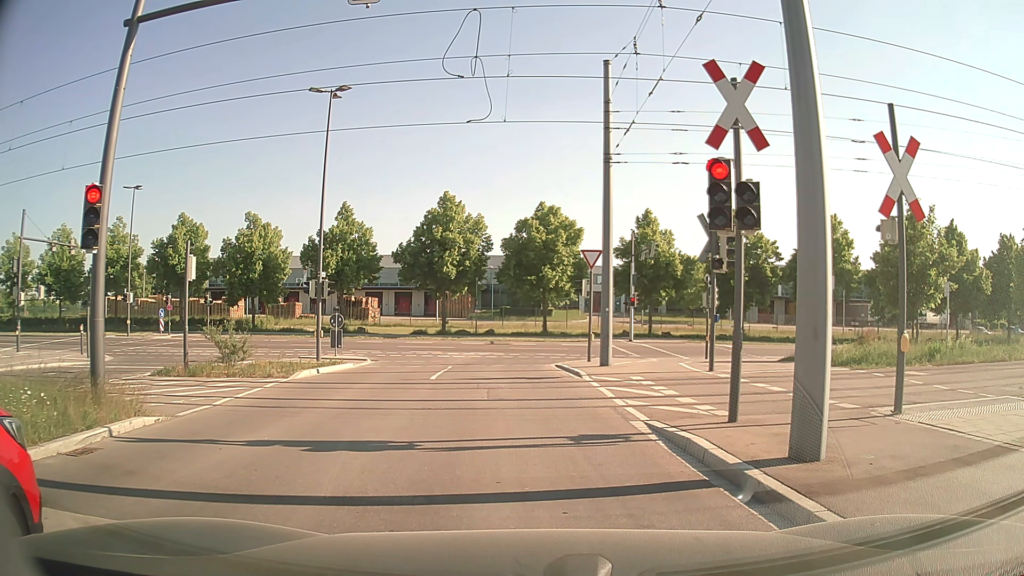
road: tertiary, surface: asphalt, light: Day
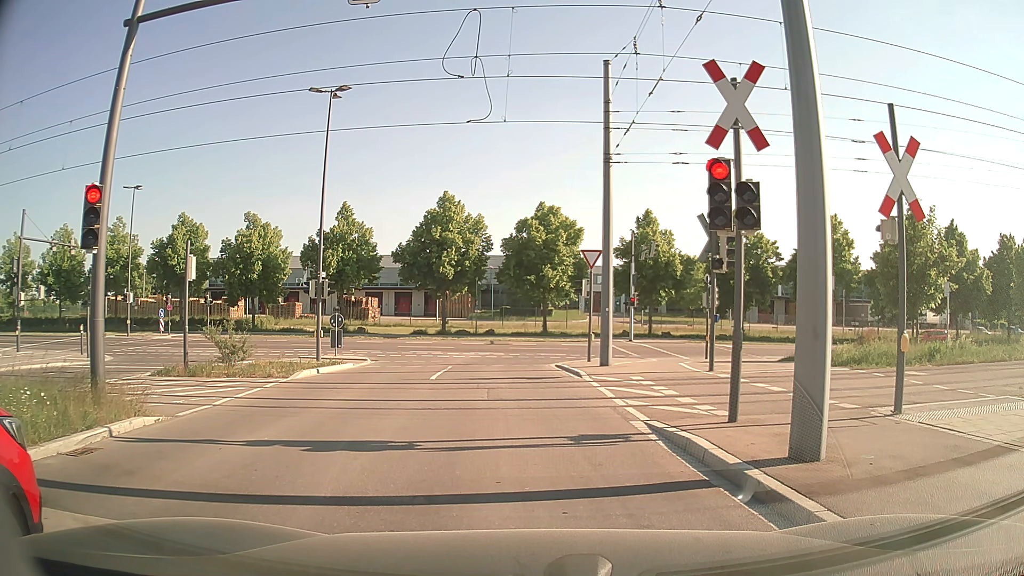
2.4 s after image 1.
(0.0, 0.0) m; 0°
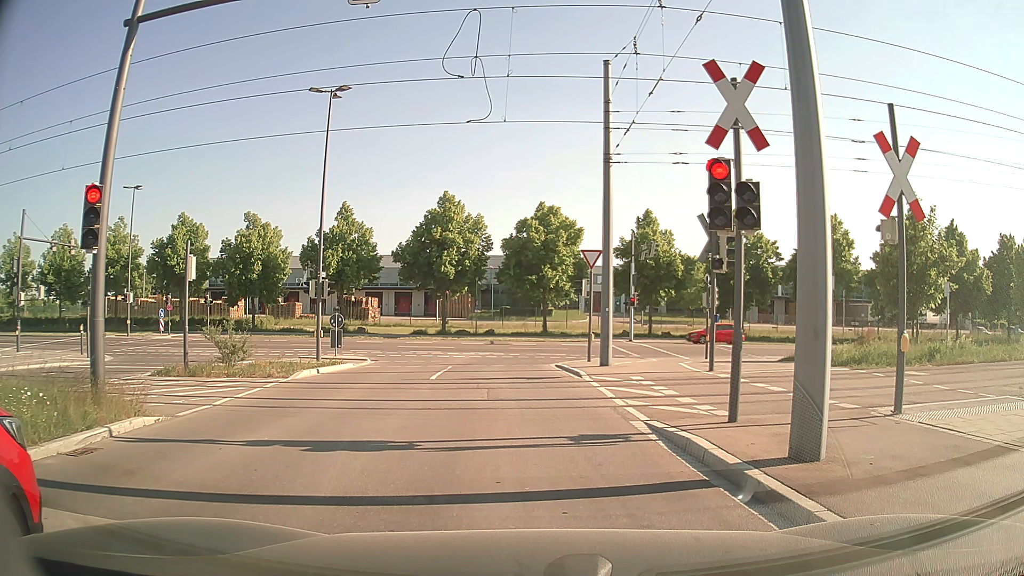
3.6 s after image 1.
(0.0, 0.0) m; 0°
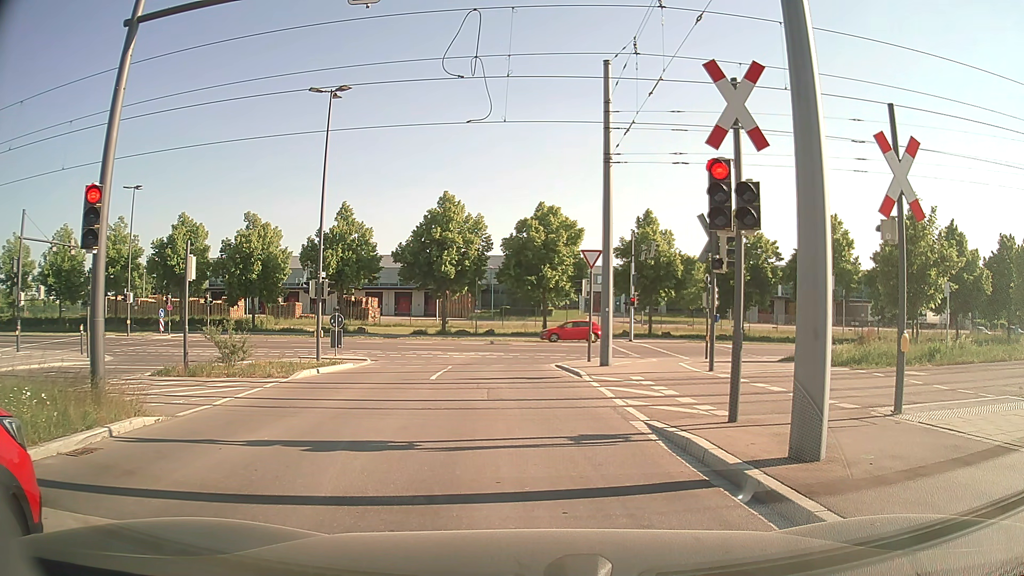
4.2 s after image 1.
(0.0, 0.0) m; 0°
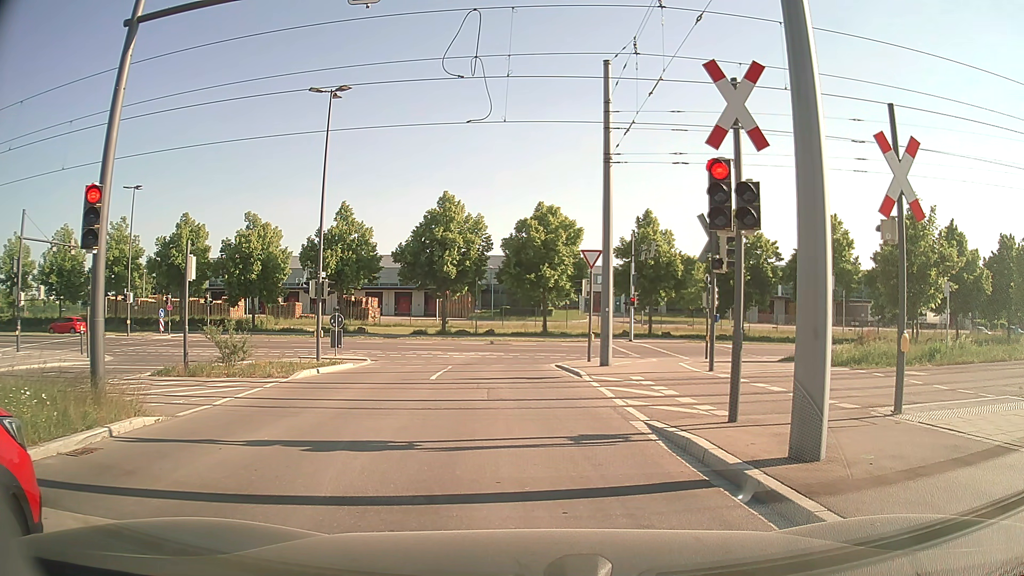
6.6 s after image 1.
(0.0, 0.0) m; 0°
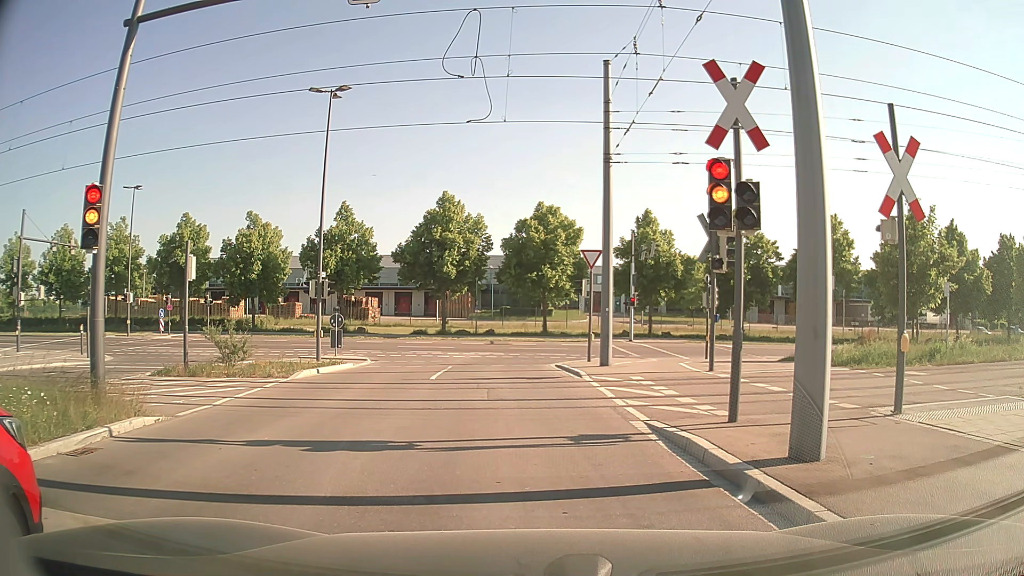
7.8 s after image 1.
(0.0, 0.0) m; 0°
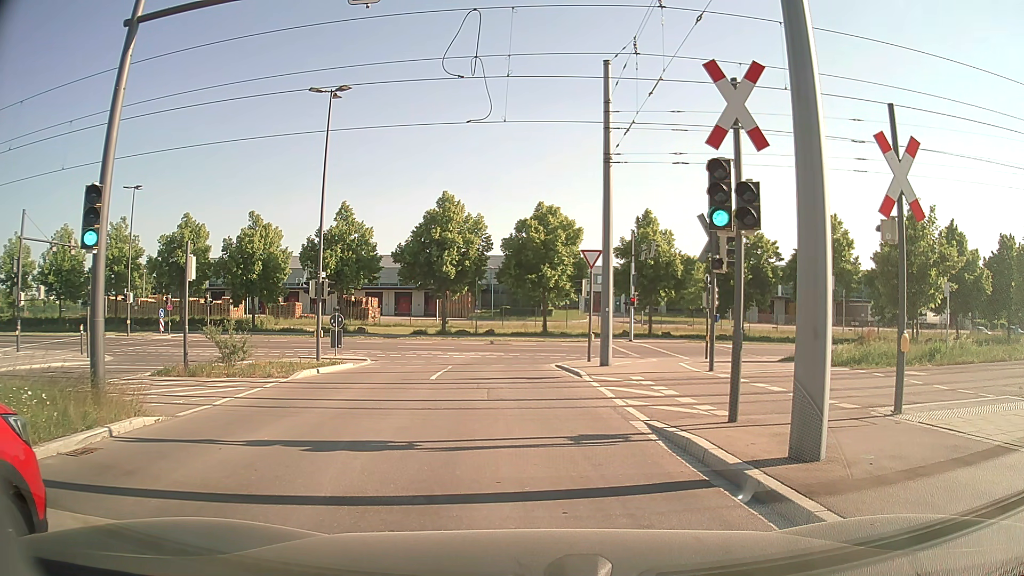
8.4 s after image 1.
(0.0, 0.0) m; 0°
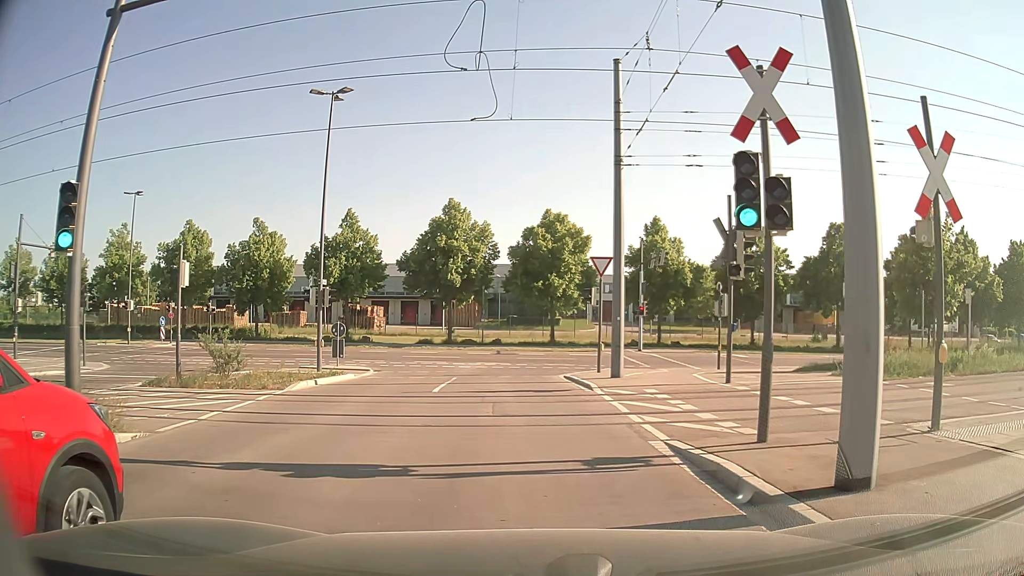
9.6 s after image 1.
(0.0, +0.9) m; -2°
(0, +10) (0, +20) (+1, +30) (+9, +35) (+19, +36) (+29, +36) (+39, +36) (+49, +36) (+59, +36) (+69, +36) m
